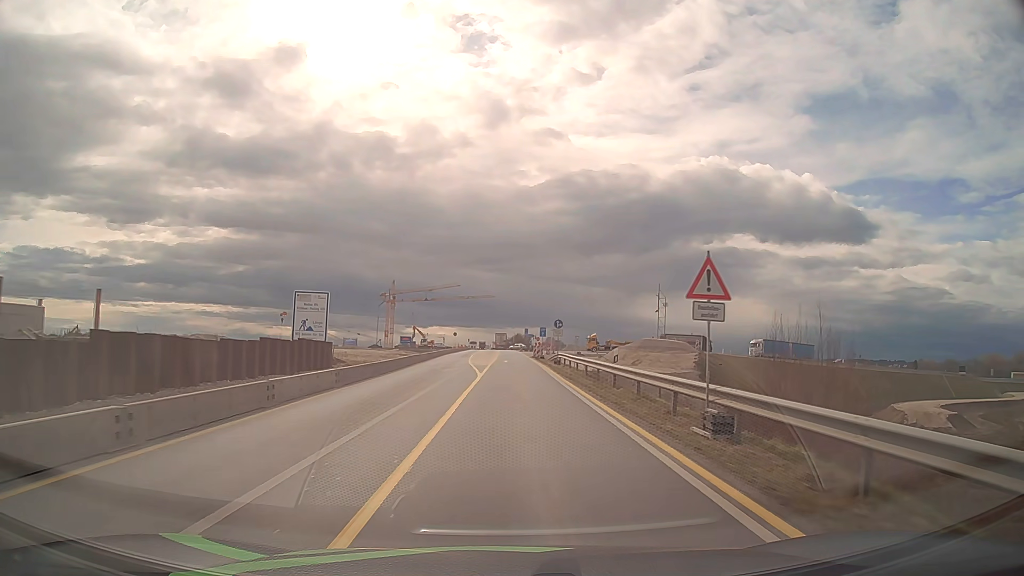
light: Day
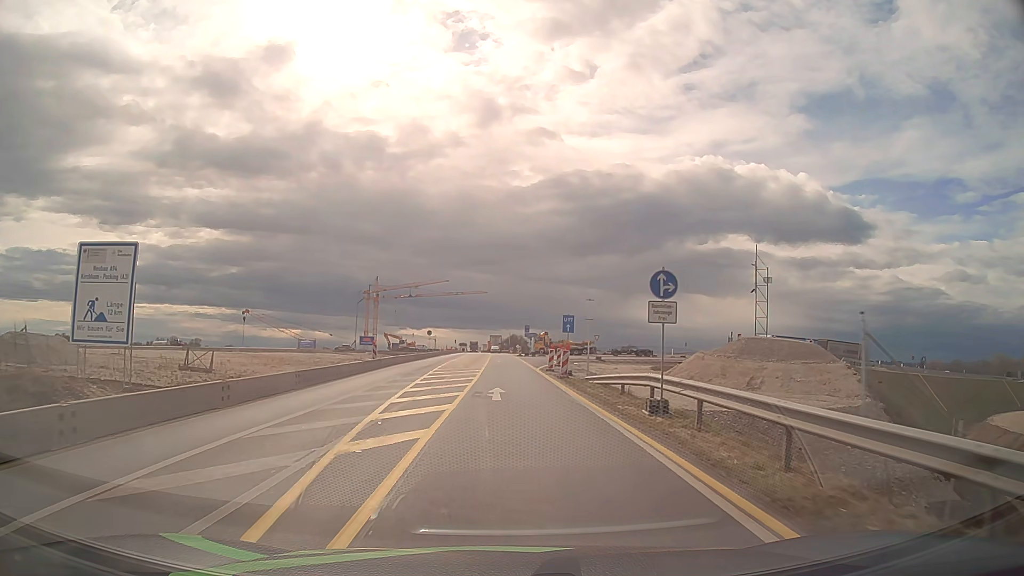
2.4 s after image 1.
(+0.2, +30.5) m; +1°
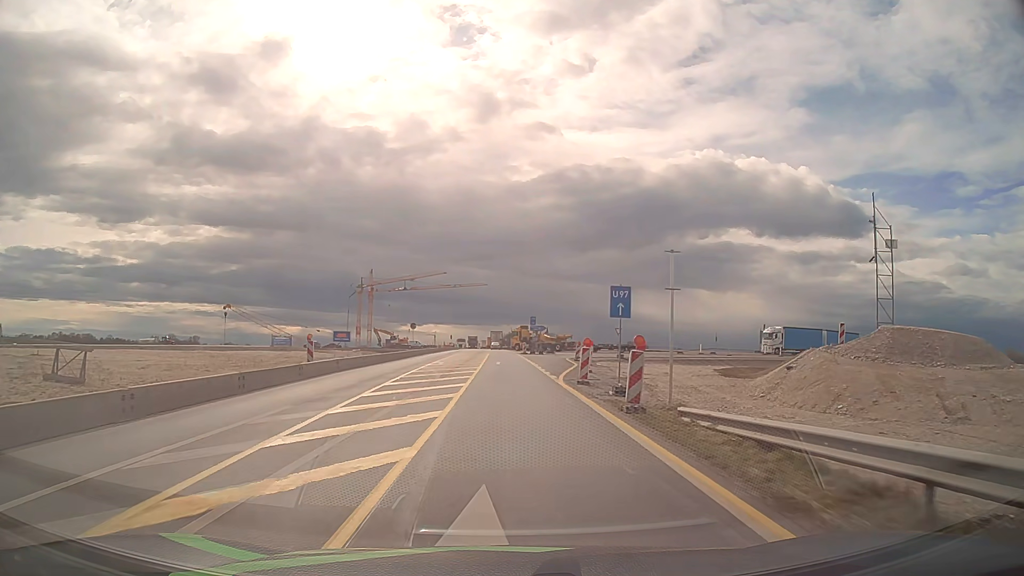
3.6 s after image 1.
(0.0, +15.2) m; 0°
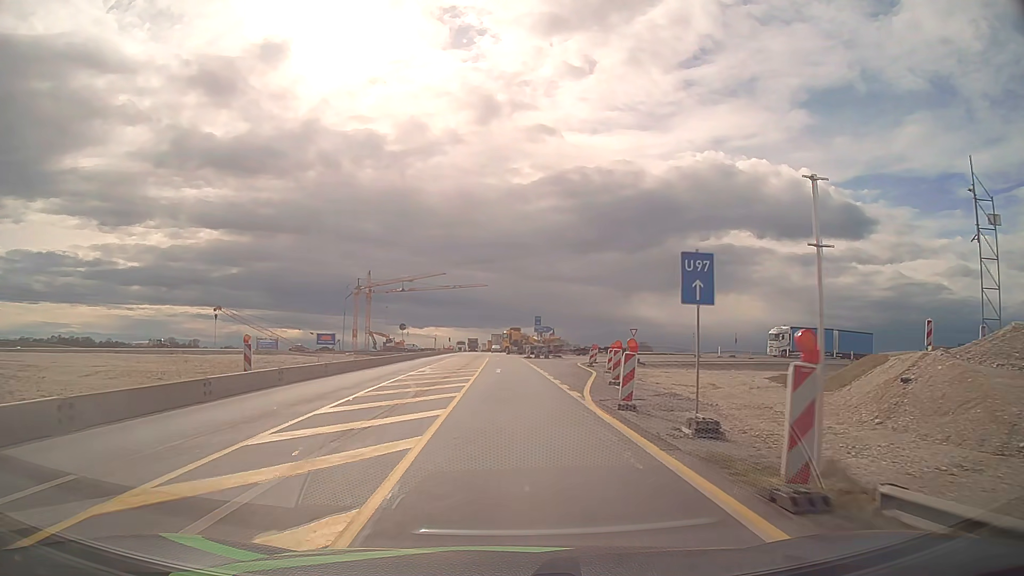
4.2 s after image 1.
(0.0, +7.6) m; 0°
